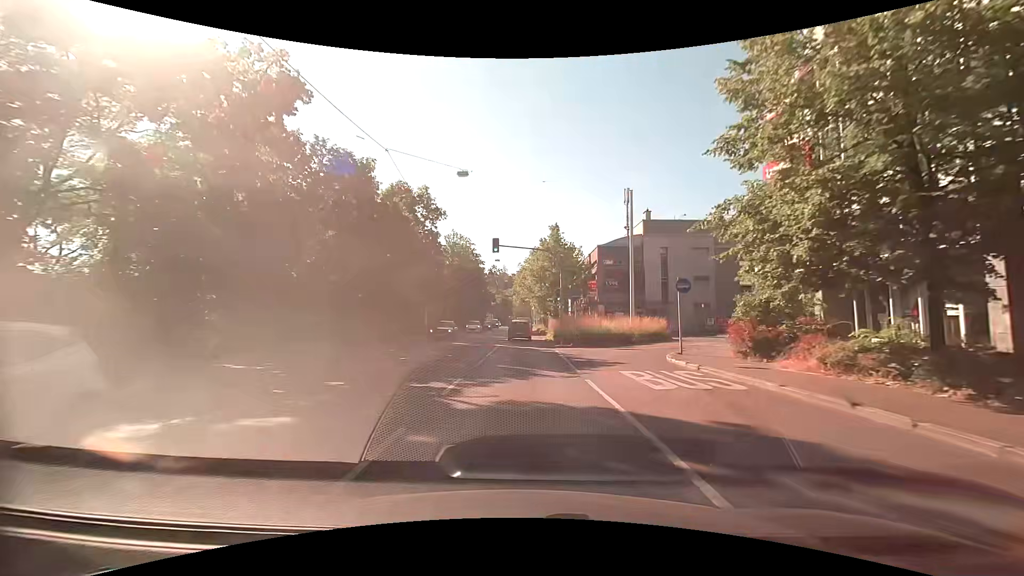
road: secondary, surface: asphalt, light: Day
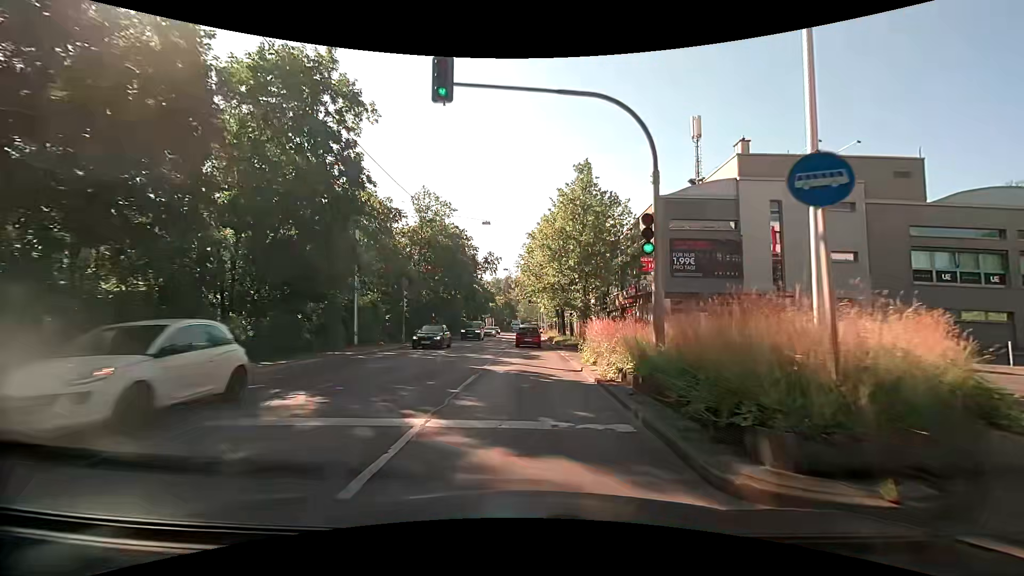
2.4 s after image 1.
(0.0, +22.9) m; 0°
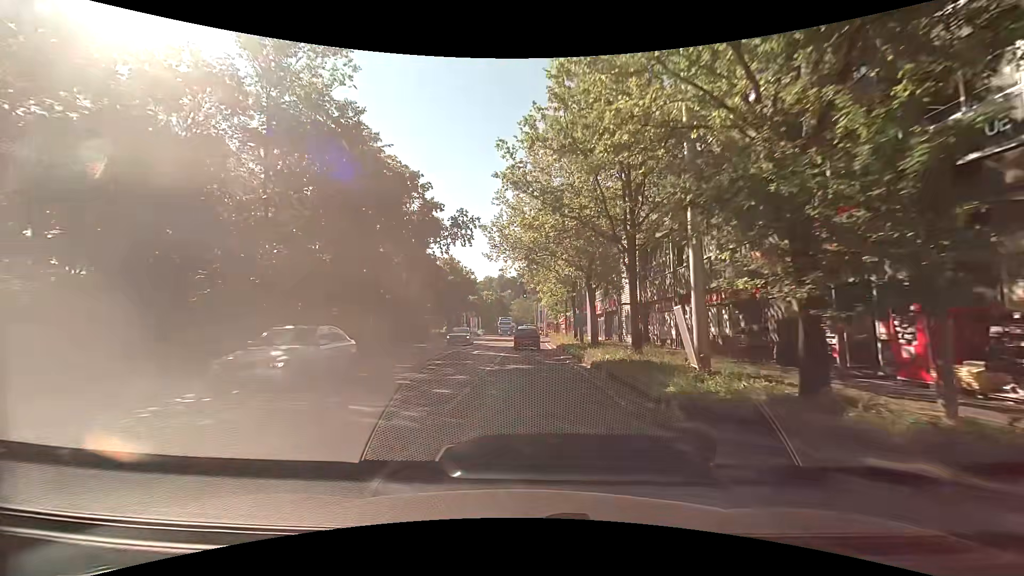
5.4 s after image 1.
(-0.3, +26.0) m; 0°
